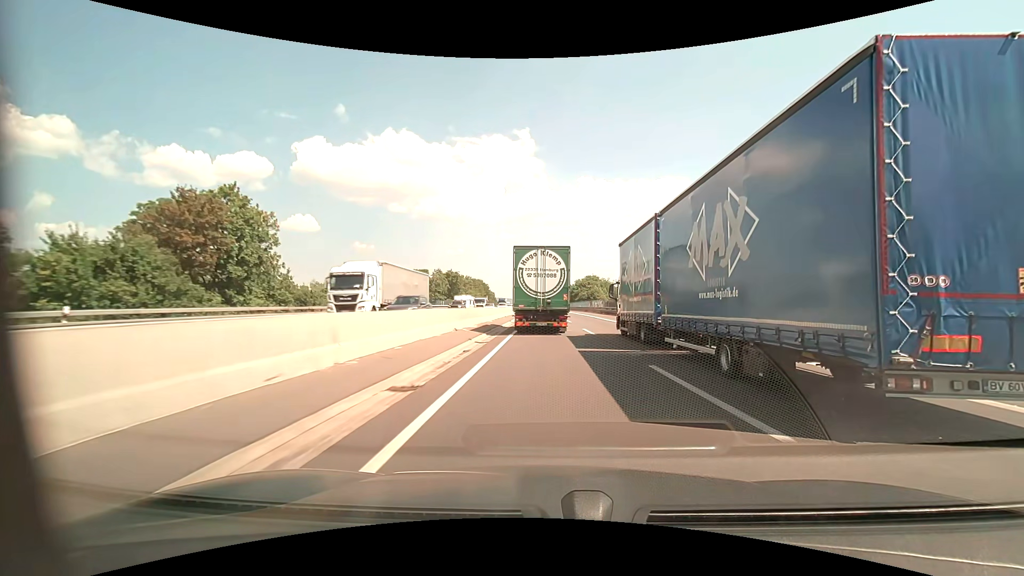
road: motorway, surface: asphalt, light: Day
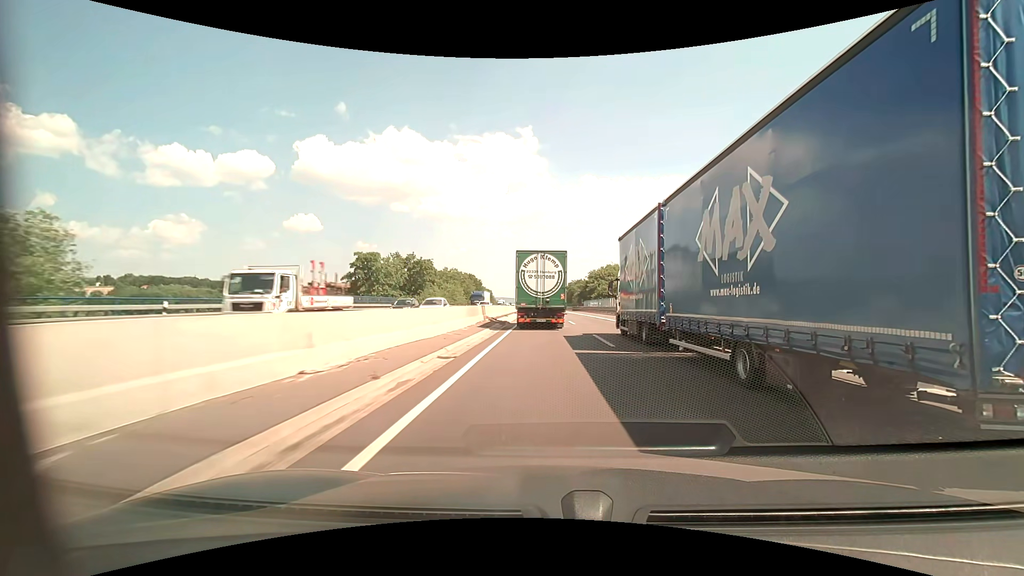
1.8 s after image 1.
(-0.1, +43.5) m; 0°
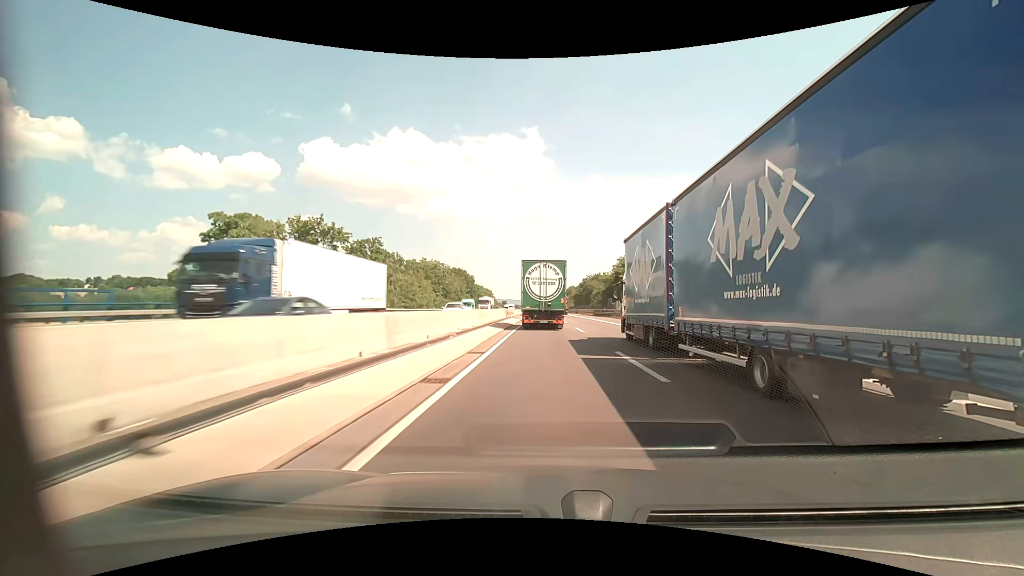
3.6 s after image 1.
(-0.3, +42.7) m; -1°
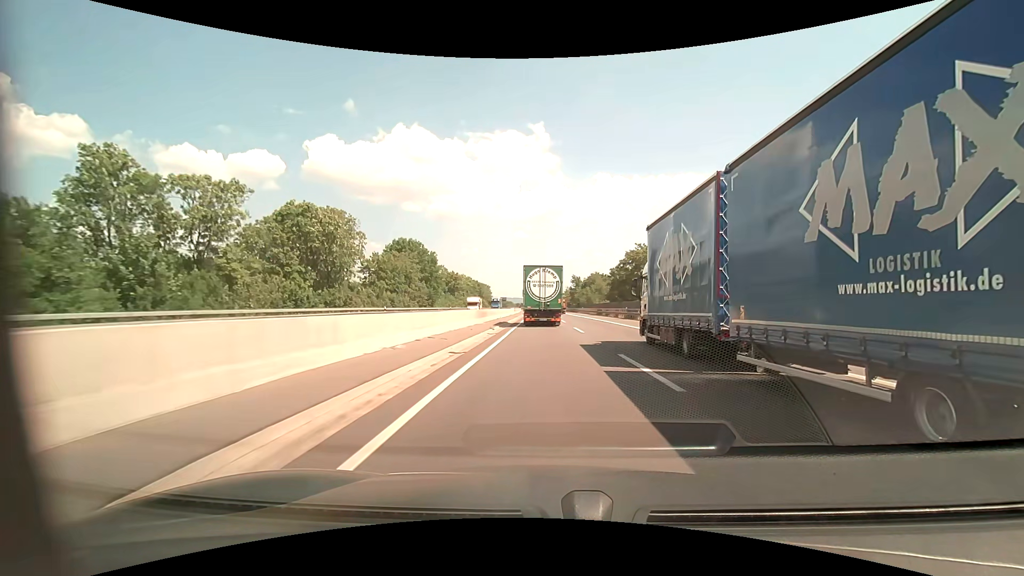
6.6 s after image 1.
(-0.6, +73.4) m; -1°
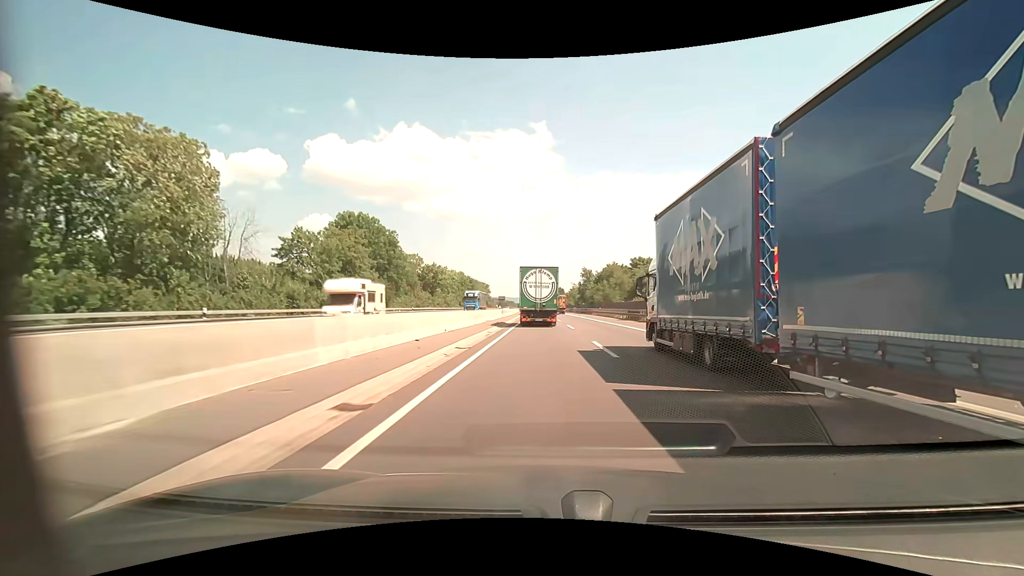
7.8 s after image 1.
(-0.1, +30.4) m; 0°
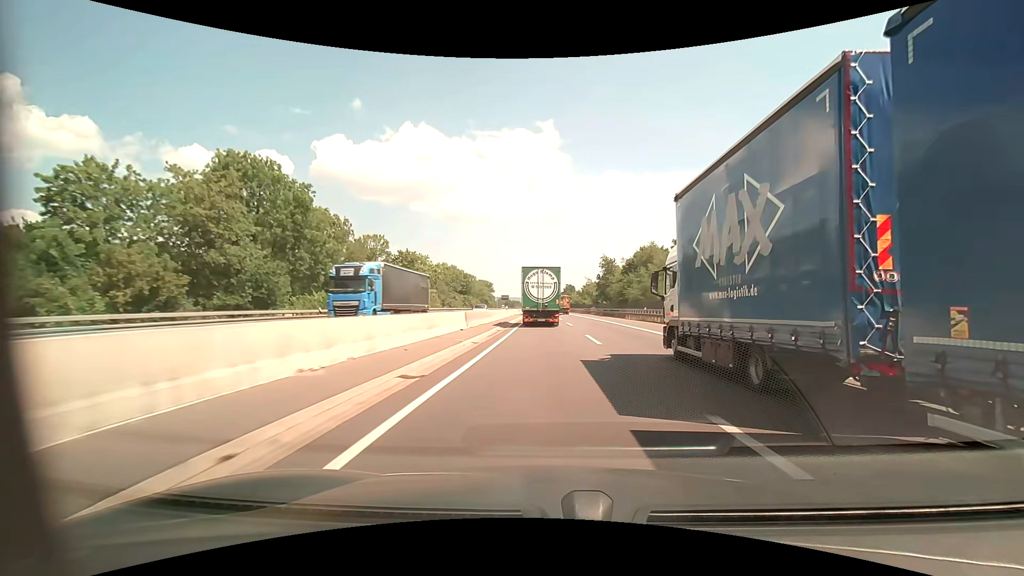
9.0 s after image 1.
(-0.3, +31.0) m; -1°
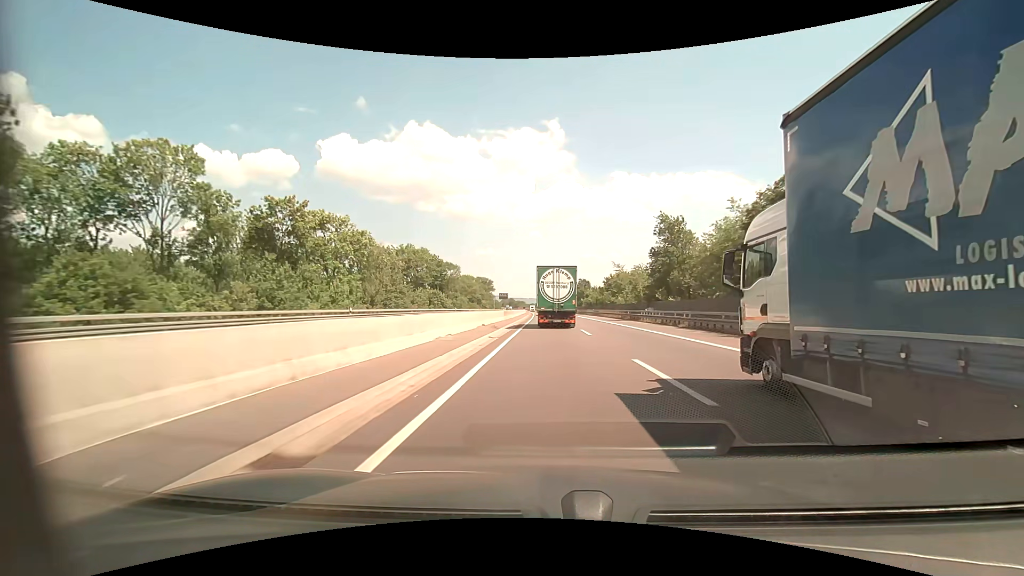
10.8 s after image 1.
(-0.4, +47.4) m; -1°
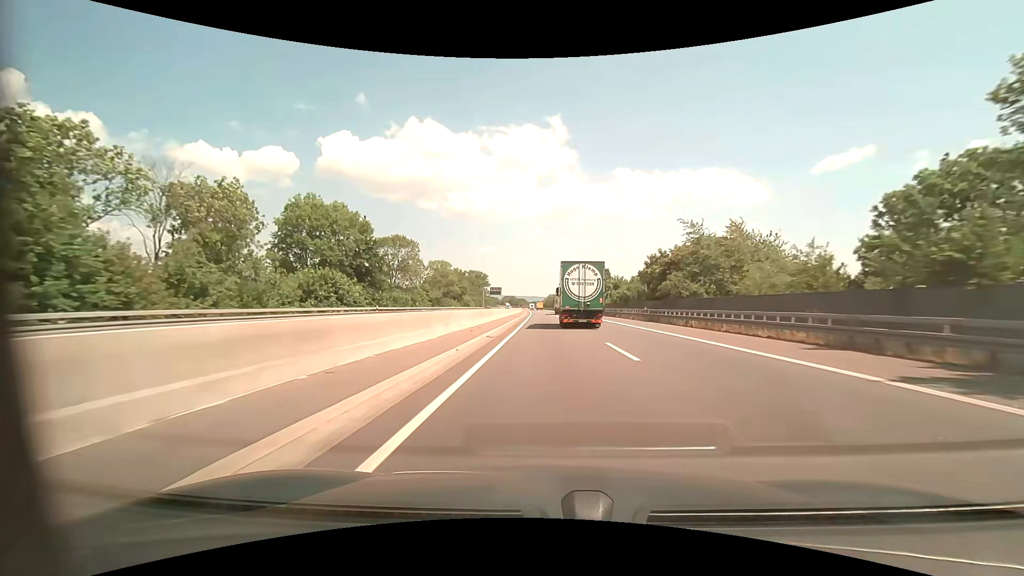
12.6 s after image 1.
(-0.2, +48.6) m; 0°
(0, +10) (0, +20) (0, +30) (0, +40) (0, +50) (0, +60) (0, +70) (-1, +80) (-1, +90) (-1, +100) m
